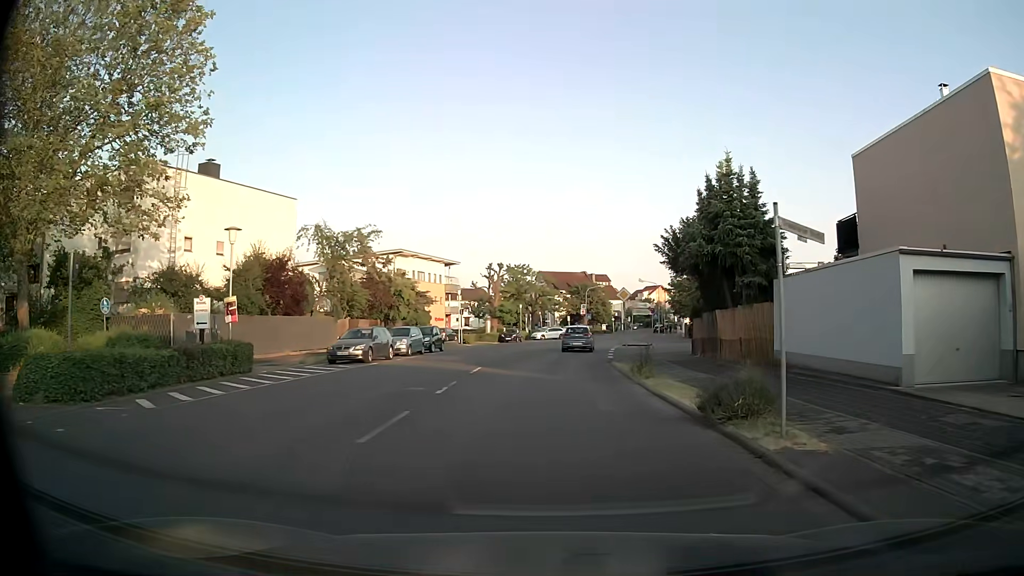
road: tertiary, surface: asphalt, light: Day
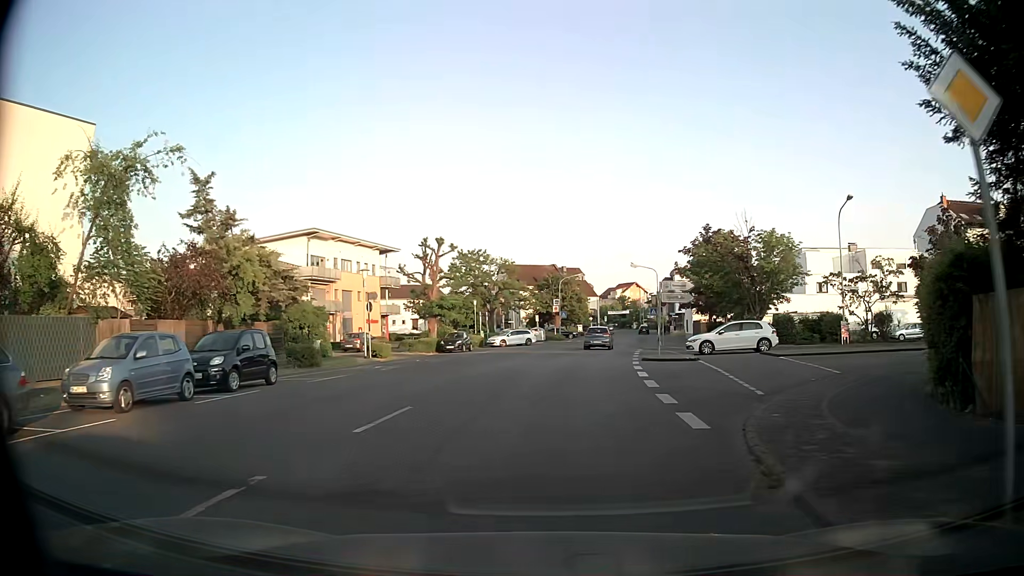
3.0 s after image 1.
(+0.5, +22.7) m; +3°
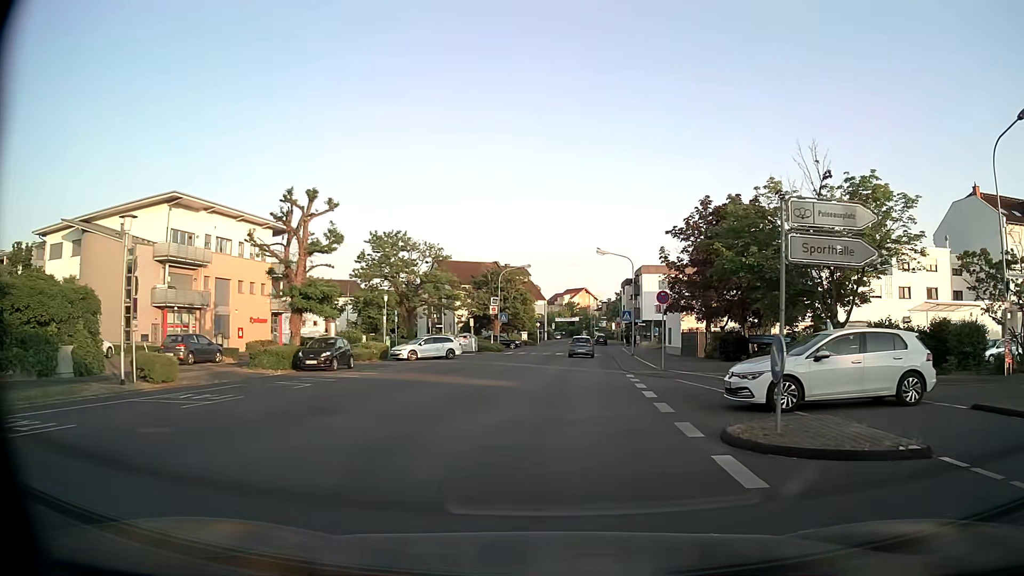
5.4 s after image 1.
(+0.8, +18.8) m; +4°
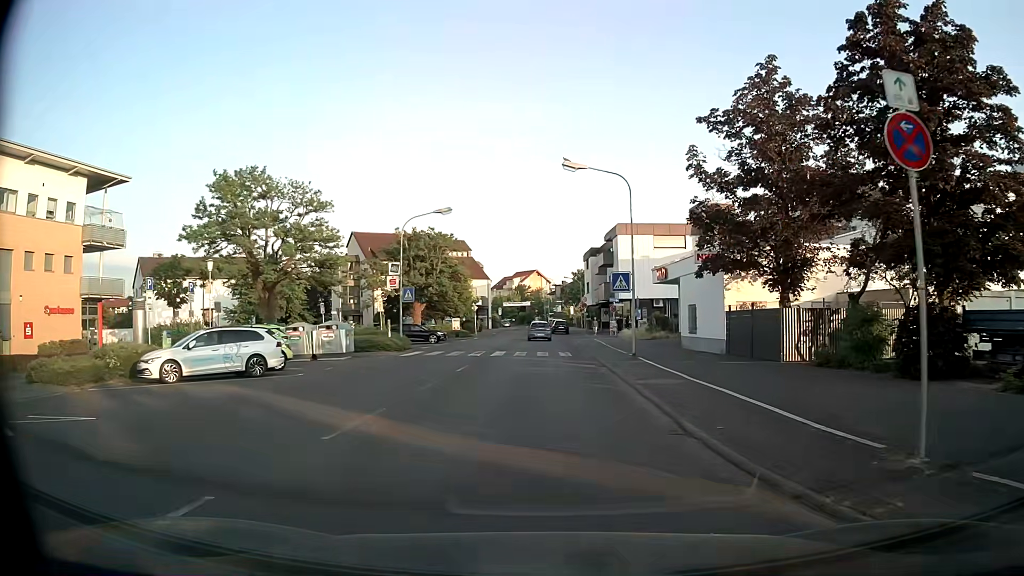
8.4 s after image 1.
(+1.2, +23.2) m; +5°
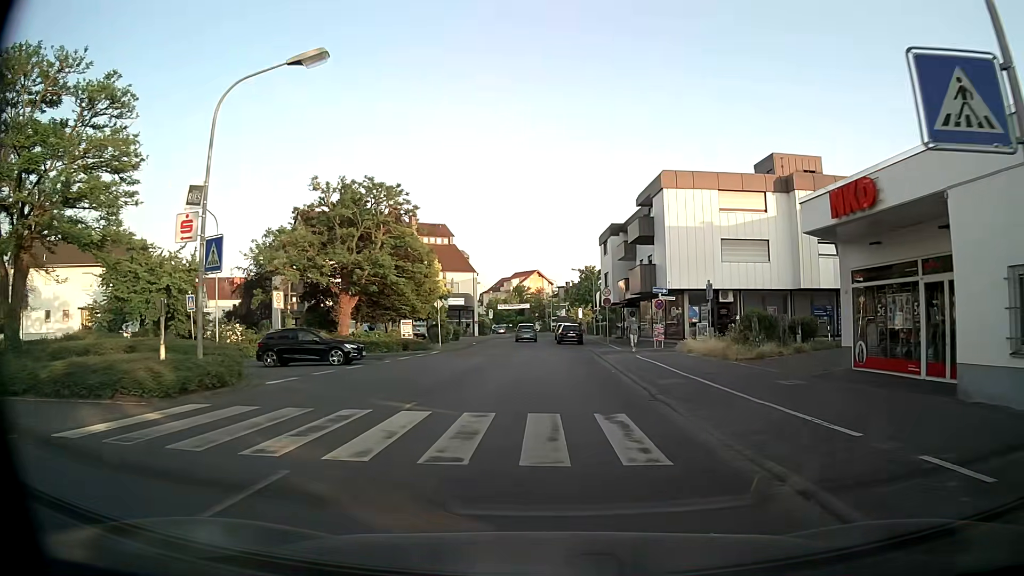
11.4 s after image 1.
(-0.1, +22.7) m; 0°
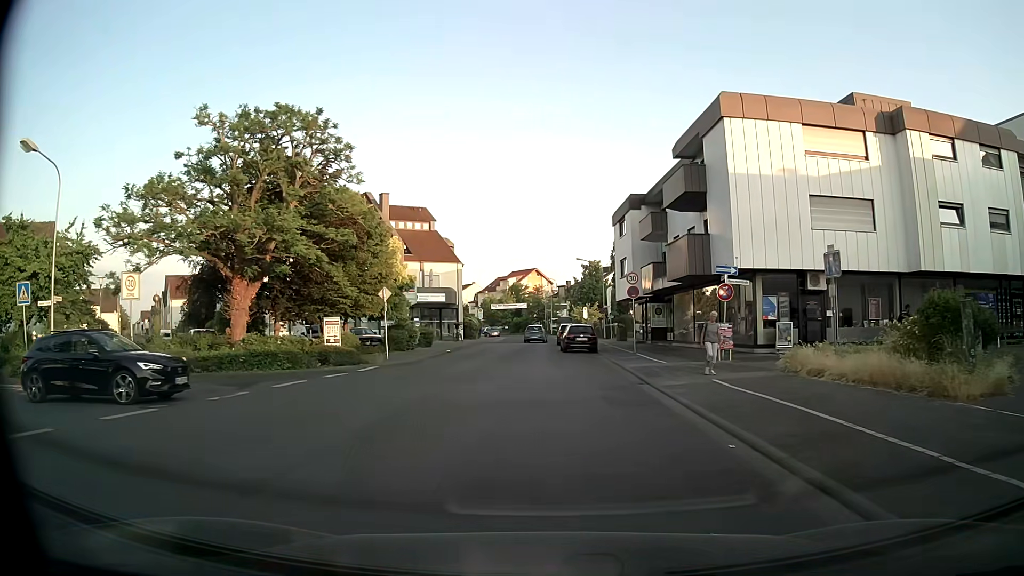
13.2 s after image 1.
(-0.1, +13.7) m; -1°
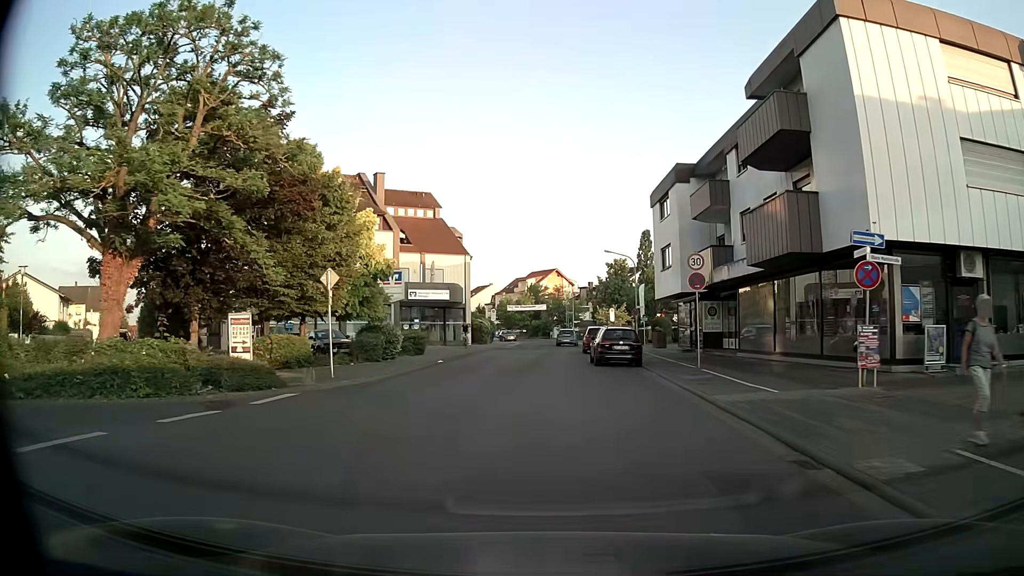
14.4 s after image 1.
(-0.1, +9.5) m; -2°
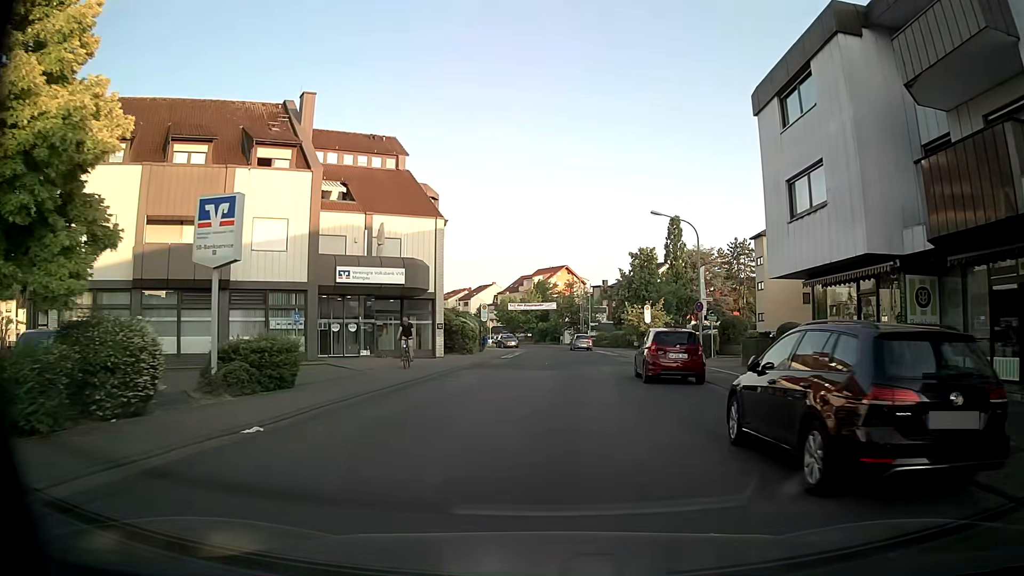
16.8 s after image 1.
(-0.3, +19.7) m; -2°
(0, +10) (+1, +20) (+2, +30) (+3, +40) (+4, +50) (+5, +60) (+4, +70) (+3, +80) (+1, +90) (-1, +99) m
